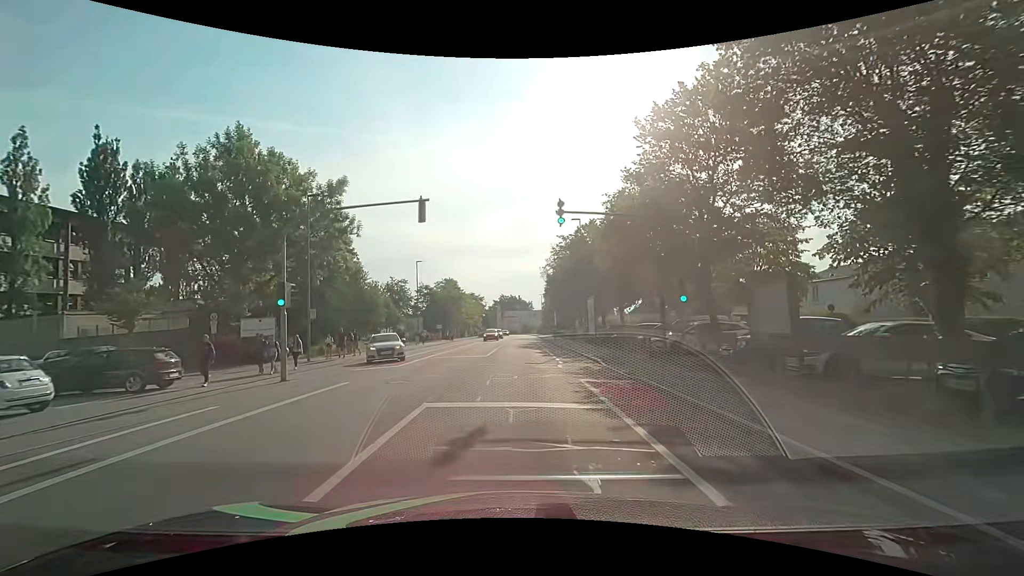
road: tertiary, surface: asphalt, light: Day
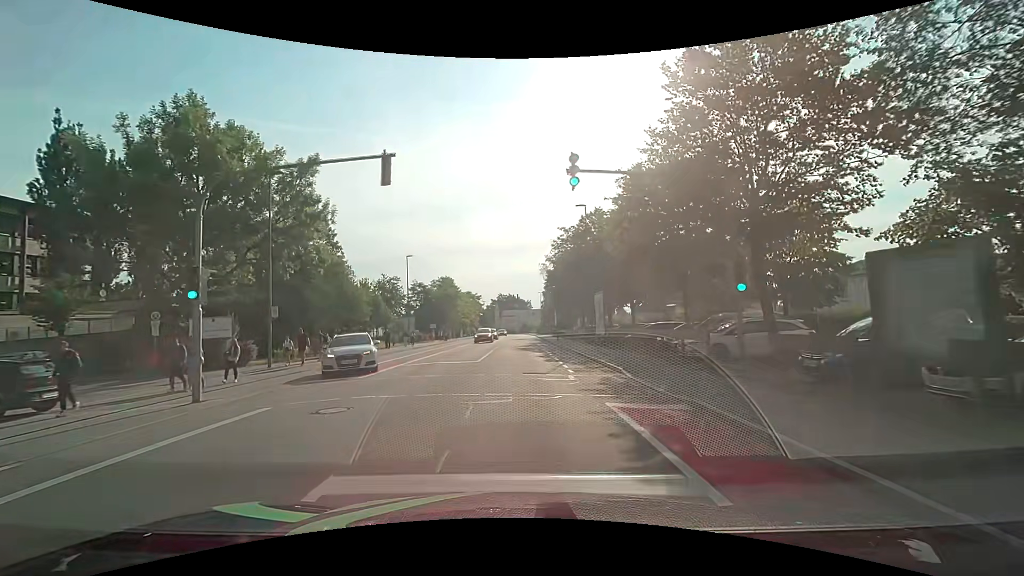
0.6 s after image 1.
(+0.1, +4.5) m; +2°
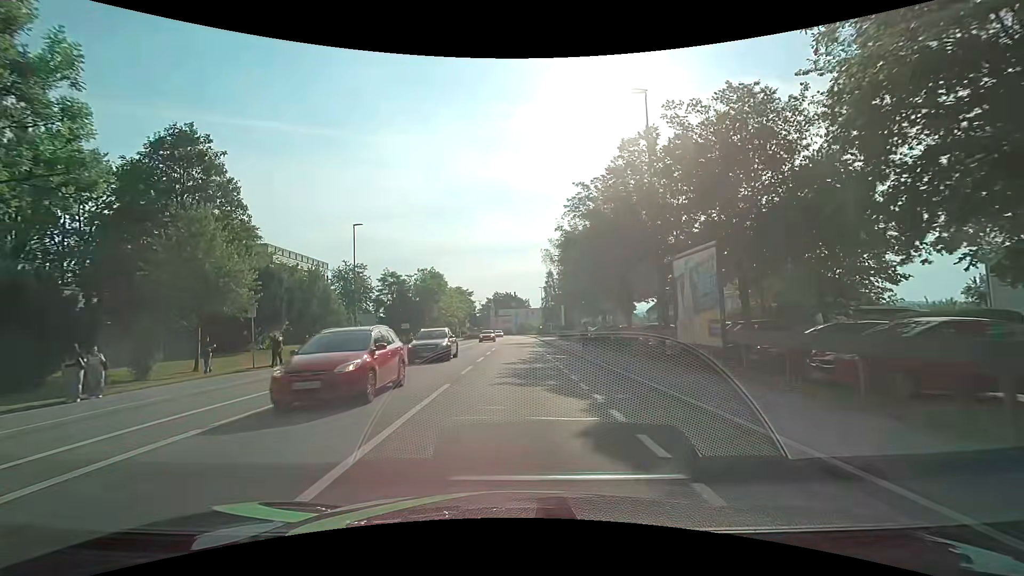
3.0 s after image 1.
(-0.1, +18.0) m; +1°
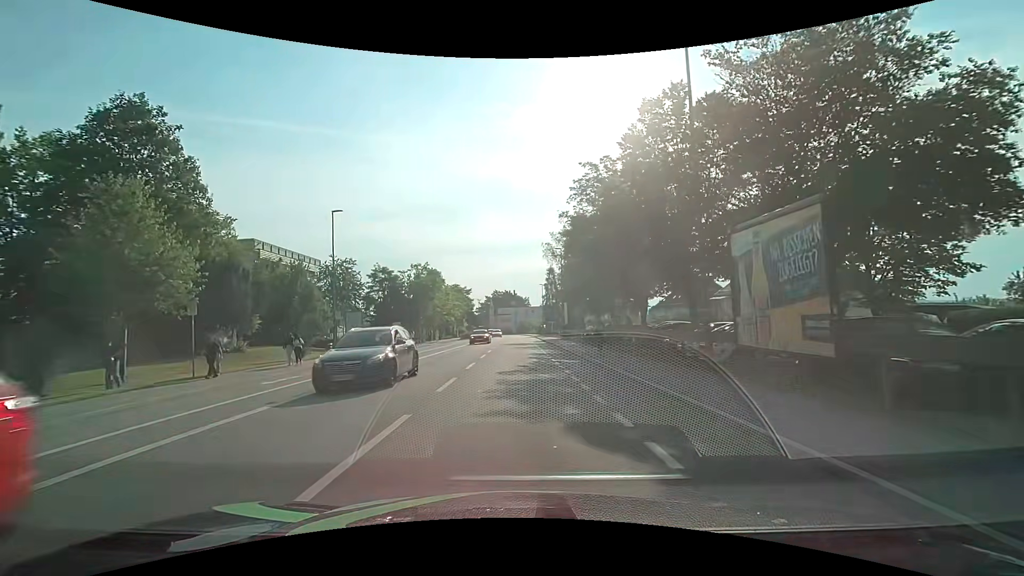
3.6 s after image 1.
(-0.1, +4.5) m; -1°
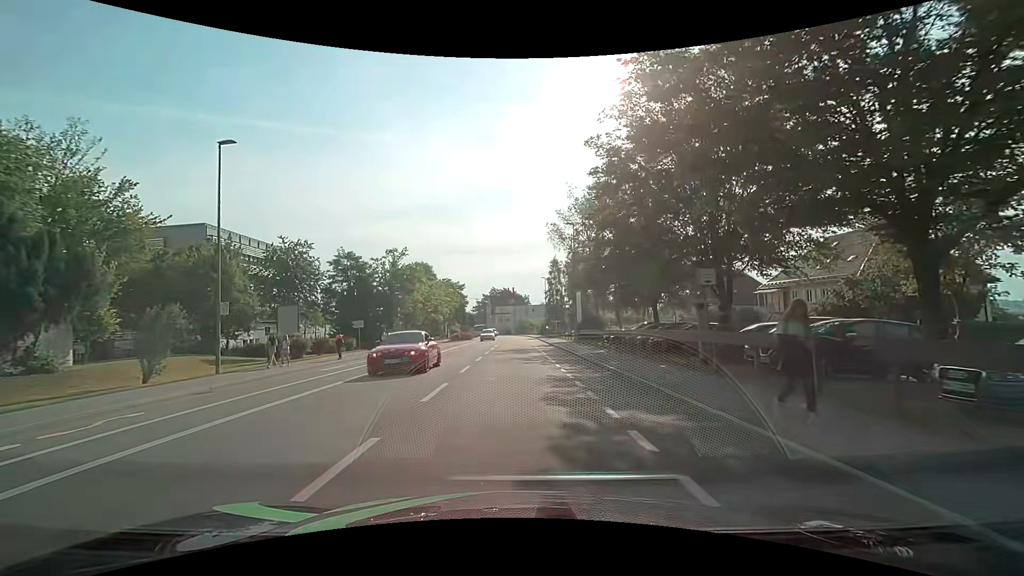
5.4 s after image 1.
(0.0, +13.5) m; 0°
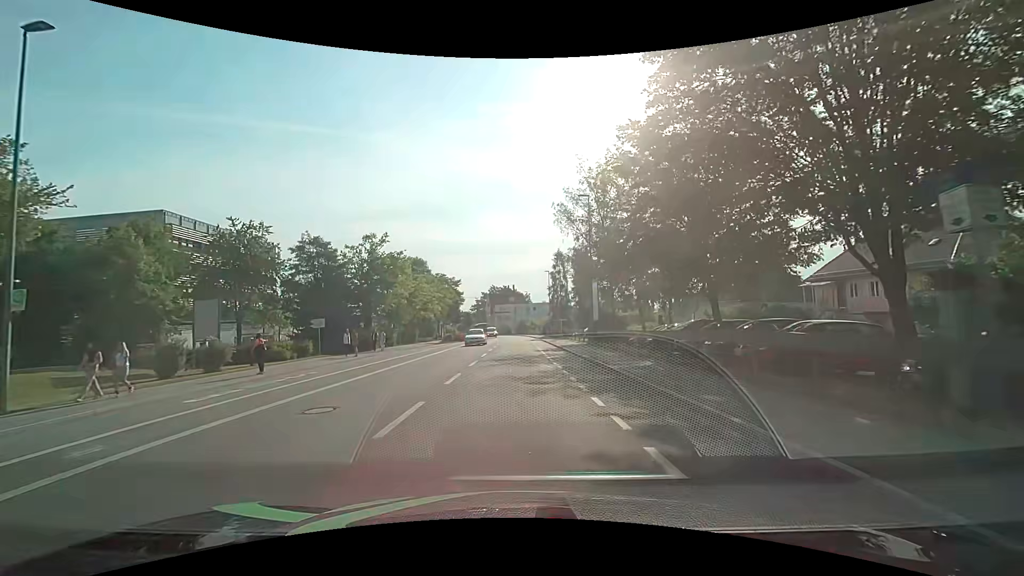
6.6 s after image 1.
(0.0, +9.1) m; 0°
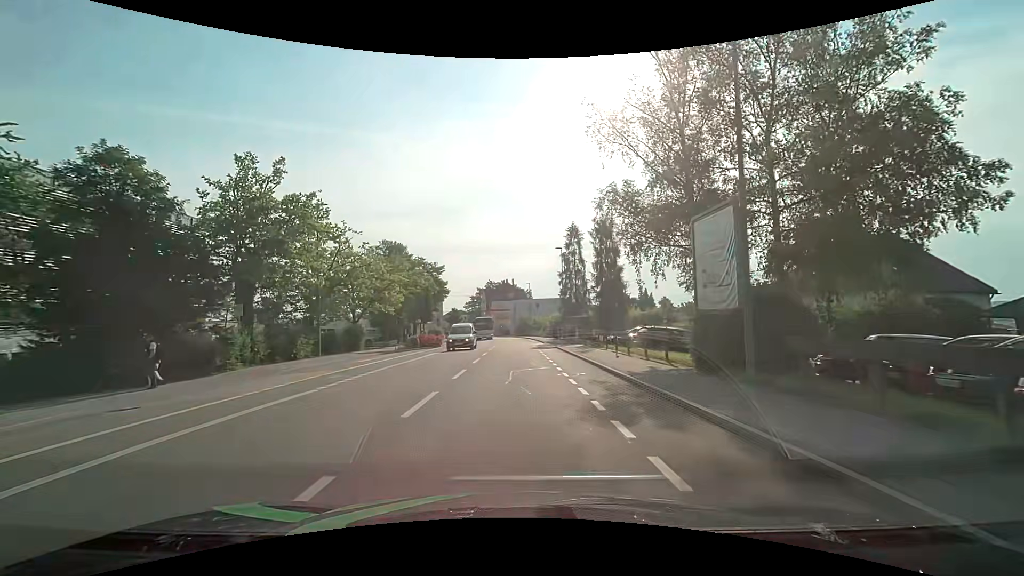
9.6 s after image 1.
(-0.1, +22.6) m; 0°
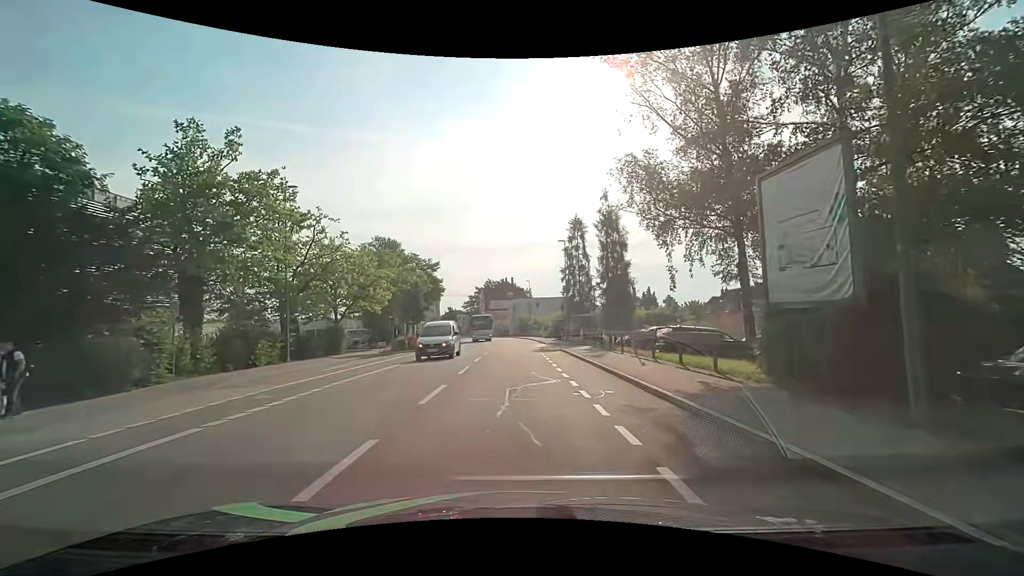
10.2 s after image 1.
(0.0, +4.5) m; 0°
(0, +10) (0, +20) (0, +30) (0, +40) (0, +50) (-1, +60) (-1, +70) (-2, +80) (-2, +90) (-4, +100) m
